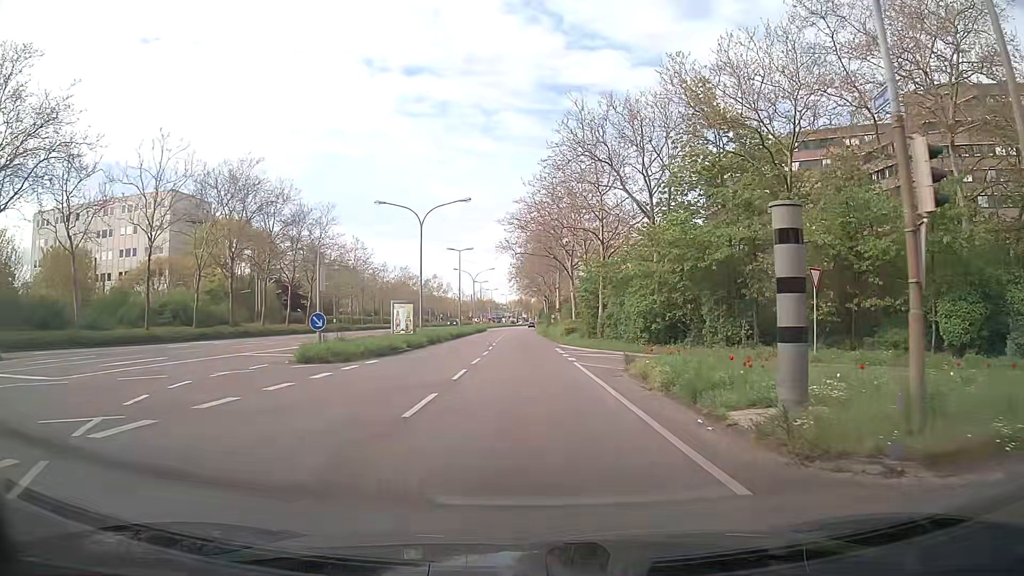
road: secondary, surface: asphalt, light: Day
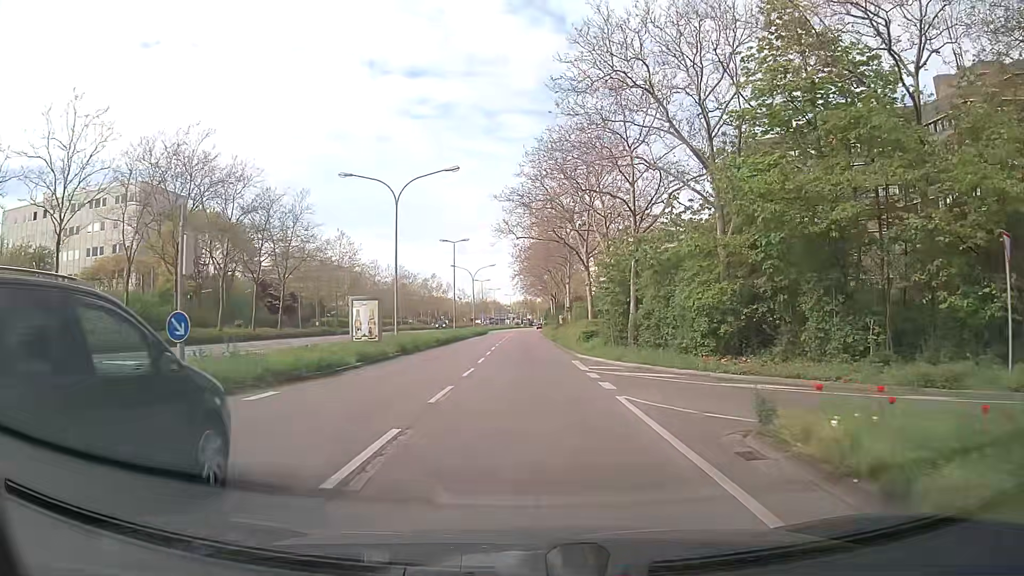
(0.0, +10.1) m; -1°
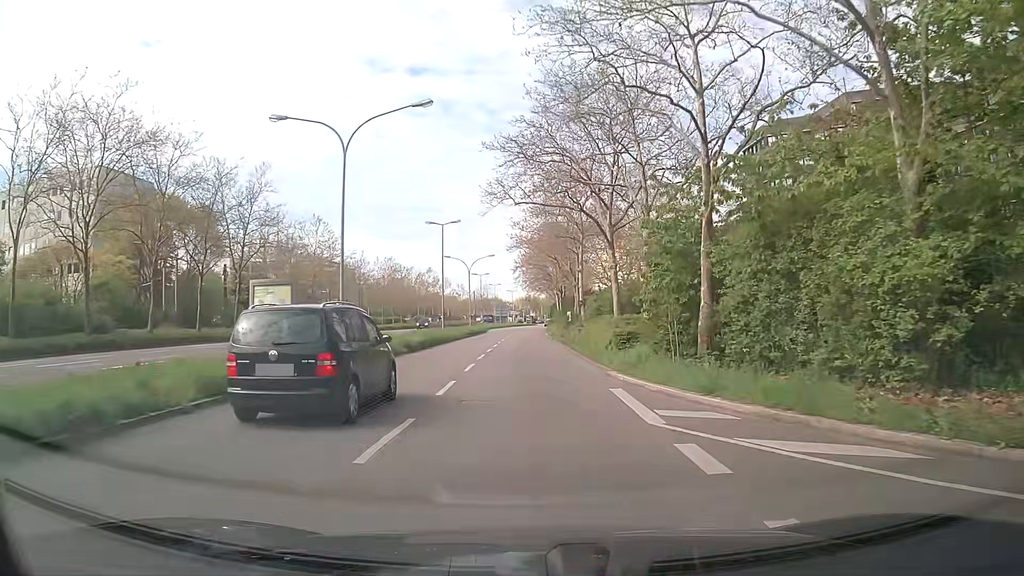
(+0.1, +11.1) m; 0°
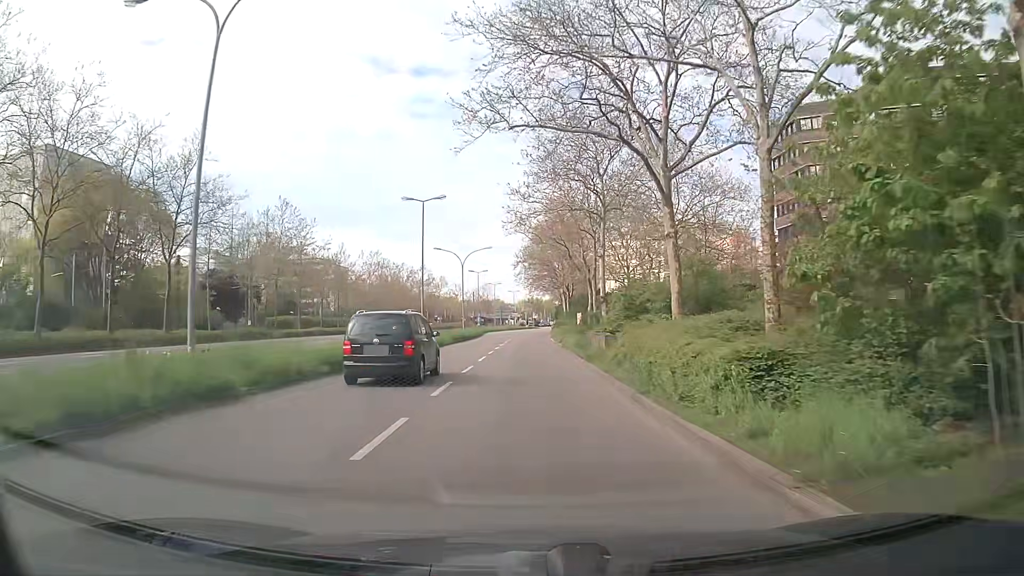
(0.0, +12.0) m; 0°
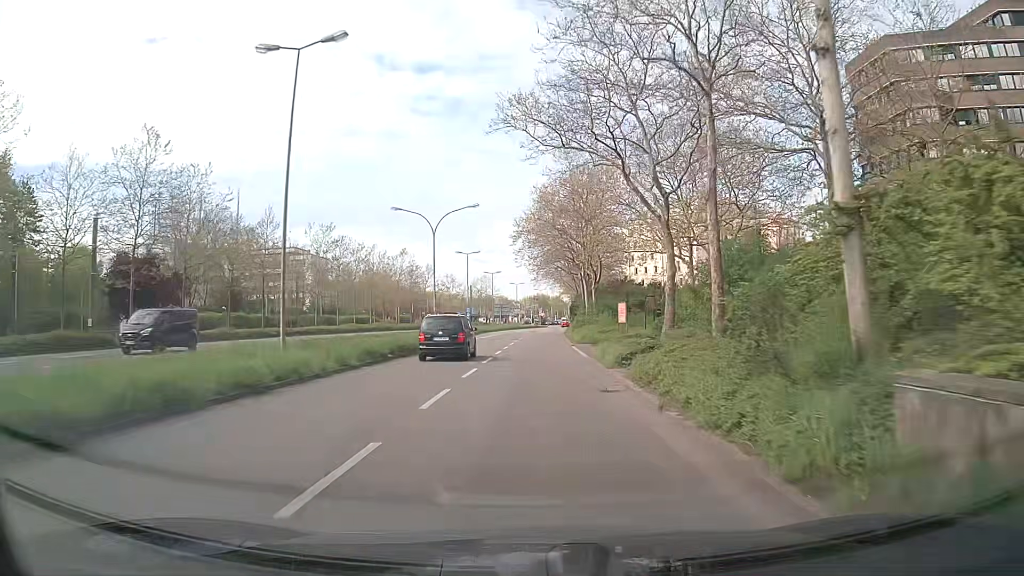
(0.0, +26.2) m; 0°
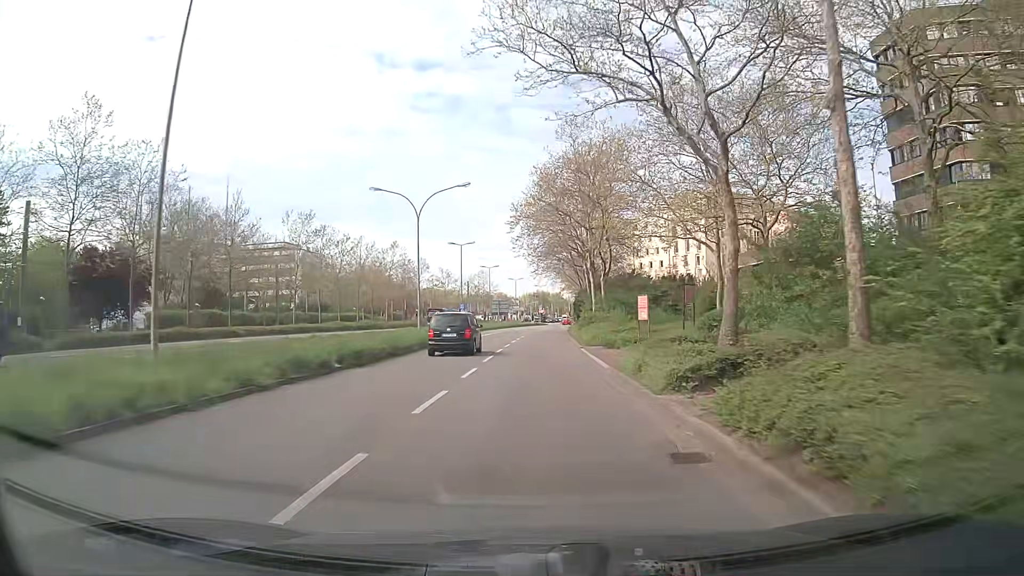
(0.0, +6.9) m; 0°
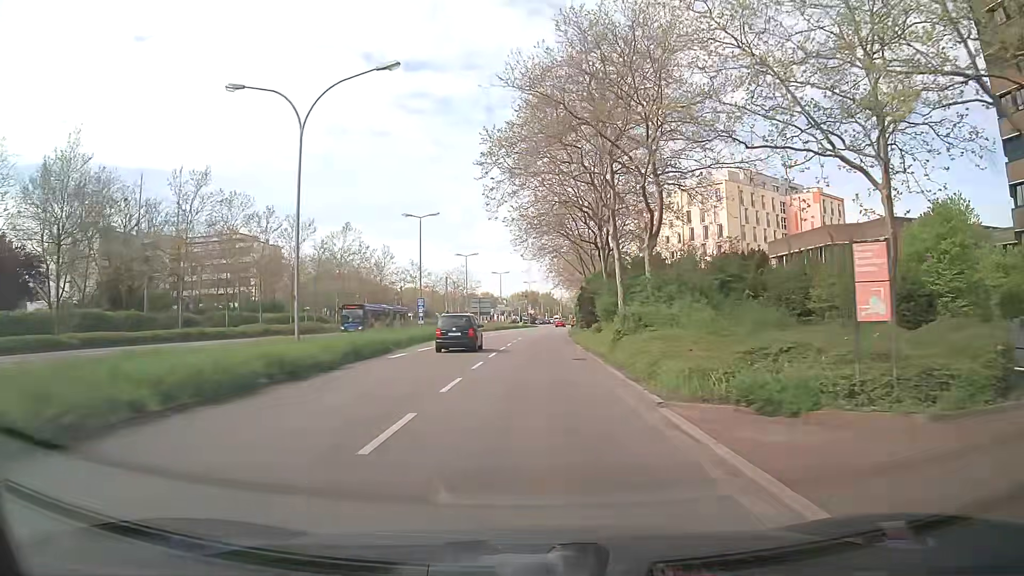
(+0.2, +21.0) m; +1°
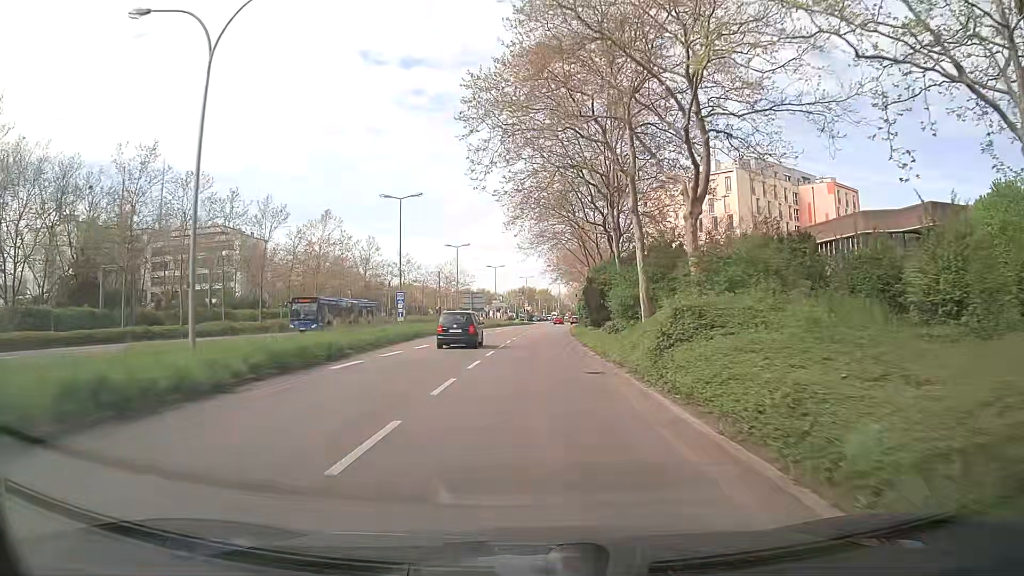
(0.0, +7.1) m; 0°
(0, +10) (0, +20) (+1, +30) (+1, +40) (+1, +50) (+2, +60) (+2, +70) (+3, +80) (+4, +90) (+5, +100) m
